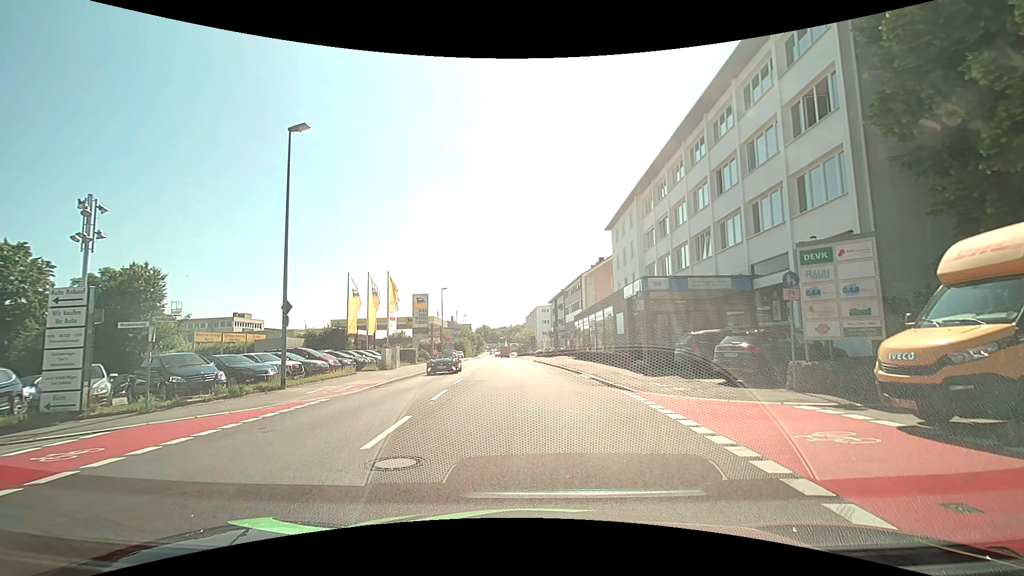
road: tertiary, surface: asphalt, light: Day
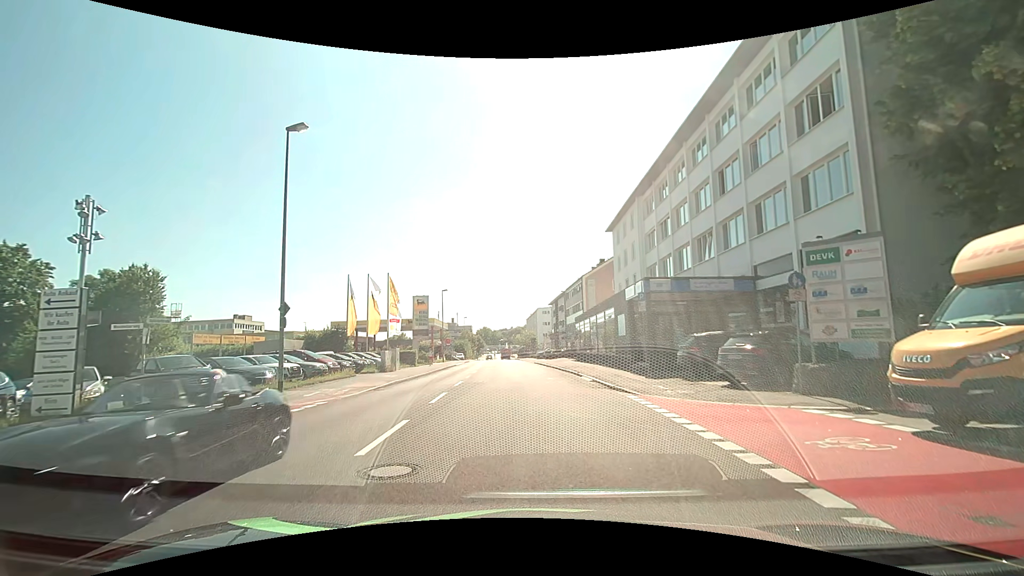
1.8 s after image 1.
(0.0, +0.2) m; 0°
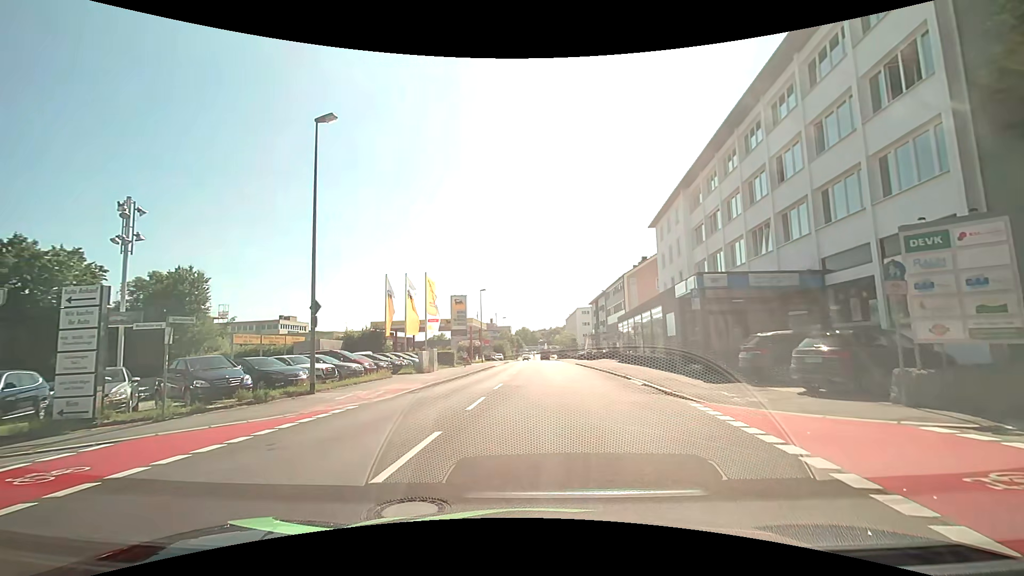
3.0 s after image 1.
(0.0, +1.5) m; -3°
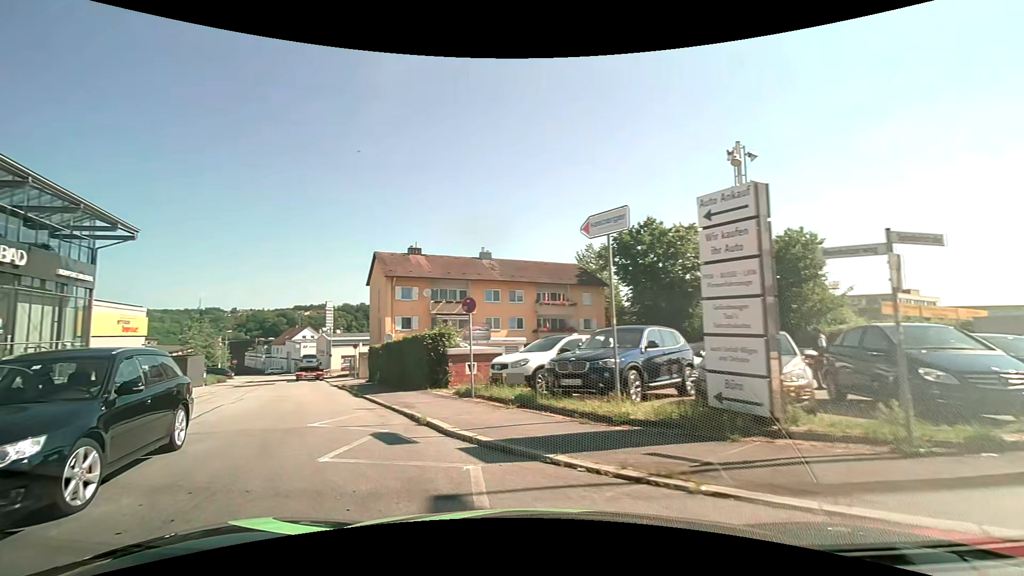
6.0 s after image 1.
(-4.5, +6.9) m; -63°
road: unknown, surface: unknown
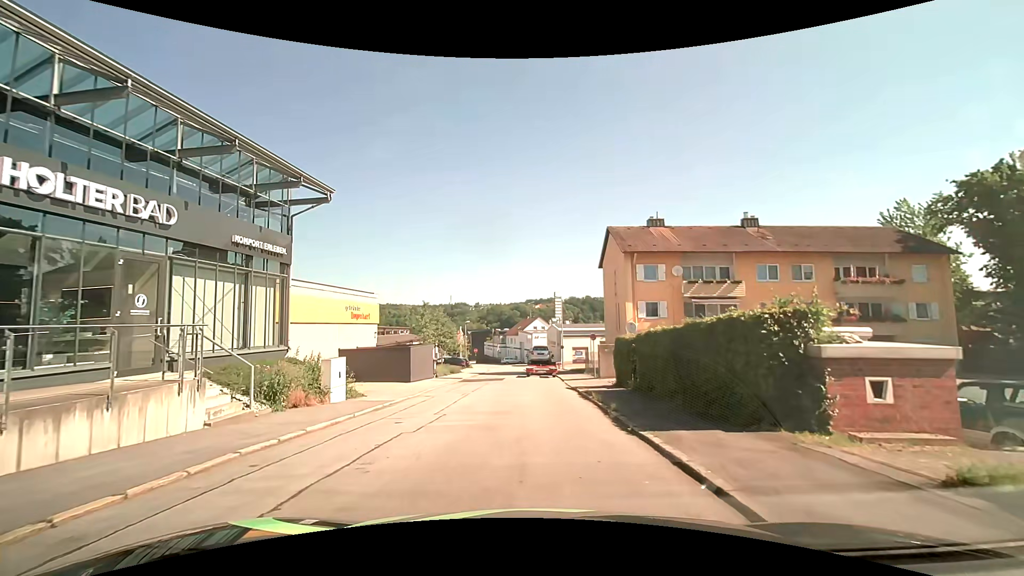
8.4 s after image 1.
(-2.8, +8.4) m; -24°
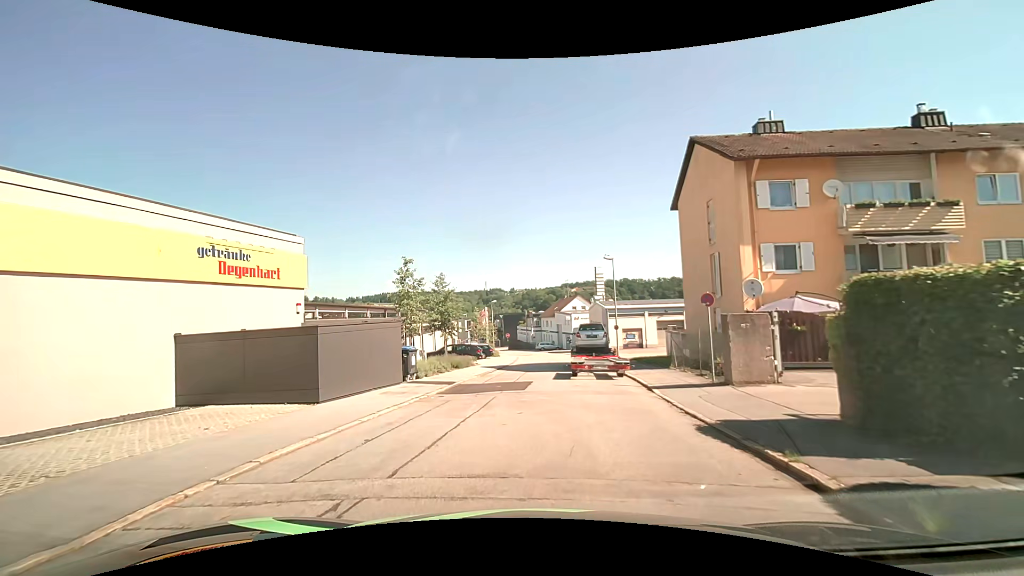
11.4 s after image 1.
(-0.7, +14.8) m; -6°
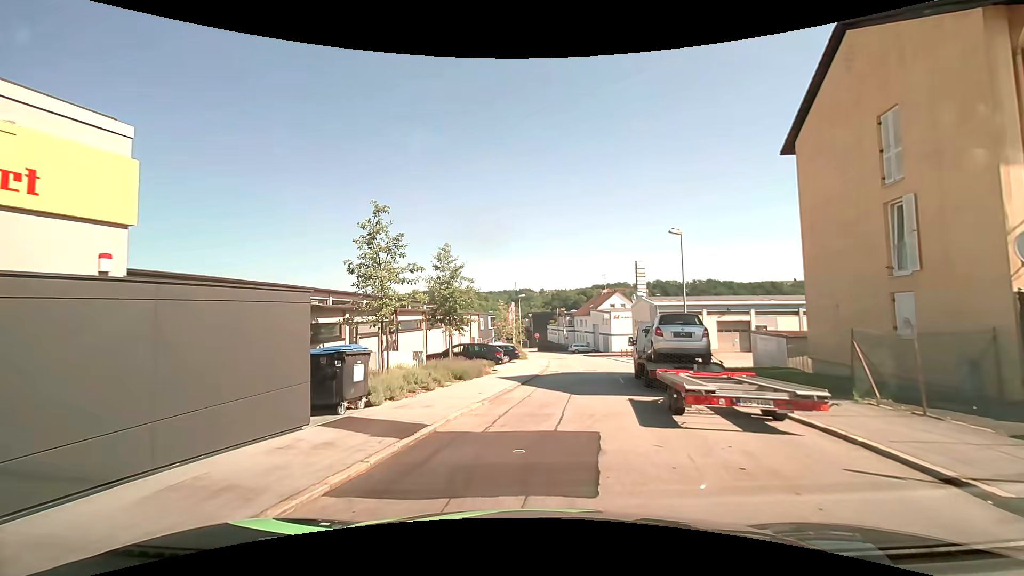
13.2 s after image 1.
(-0.5, +9.8) m; -4°
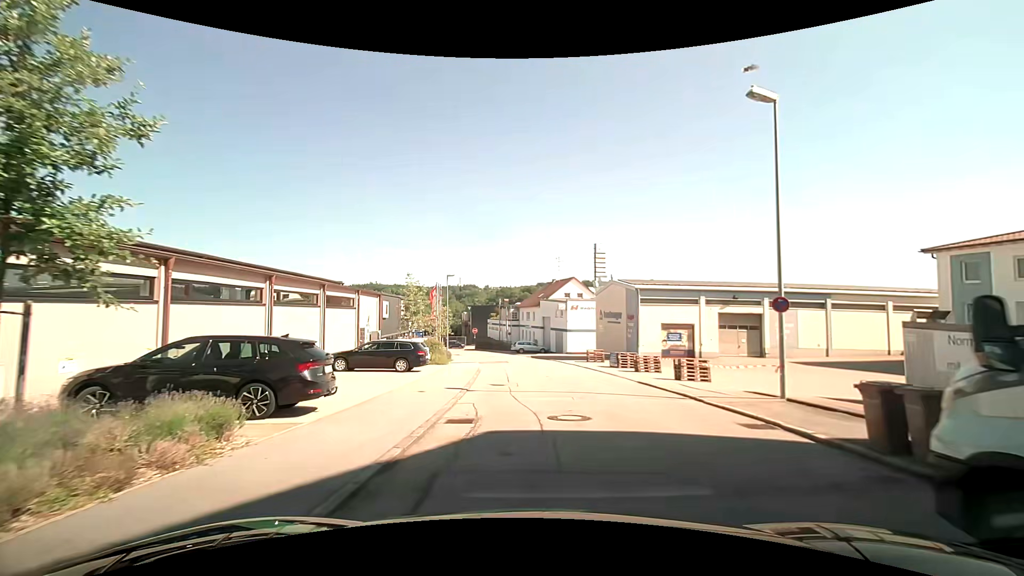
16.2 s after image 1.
(+1.2, +17.6) m; +9°
(0, +10) (0, +20) (0, +30) (-1, +40) (-3, +50) (-6, +59) (-9, +69) (-11, +79) (-14, +88) (-17, +98) m
